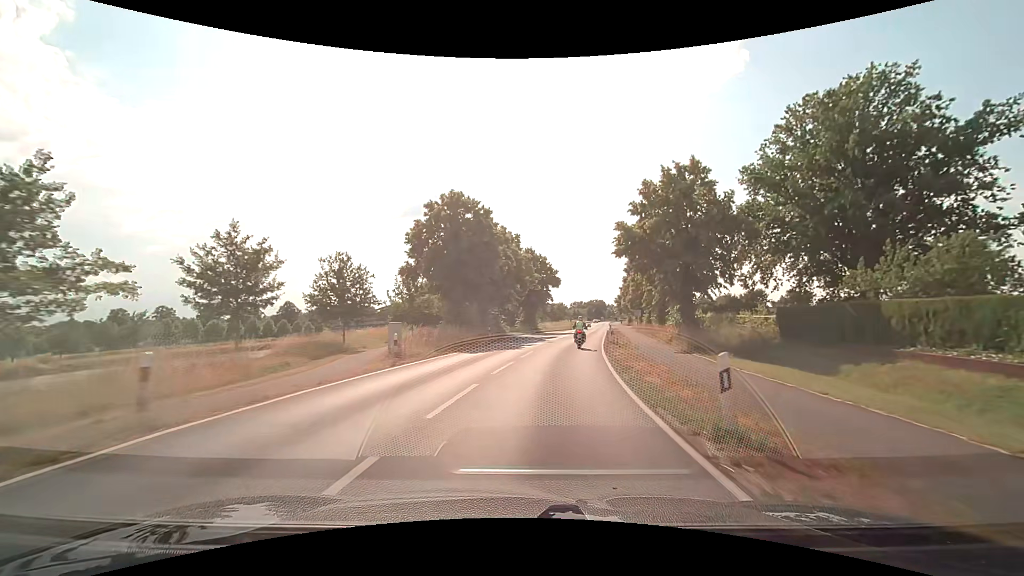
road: secondary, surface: asphalt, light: Day
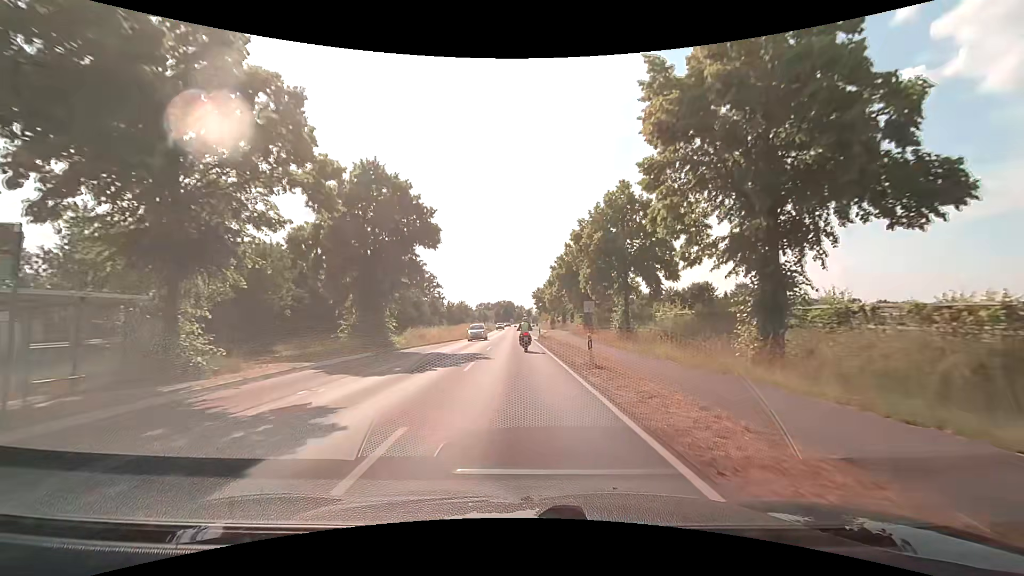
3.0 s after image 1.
(+4.5, +40.1) m; +11°
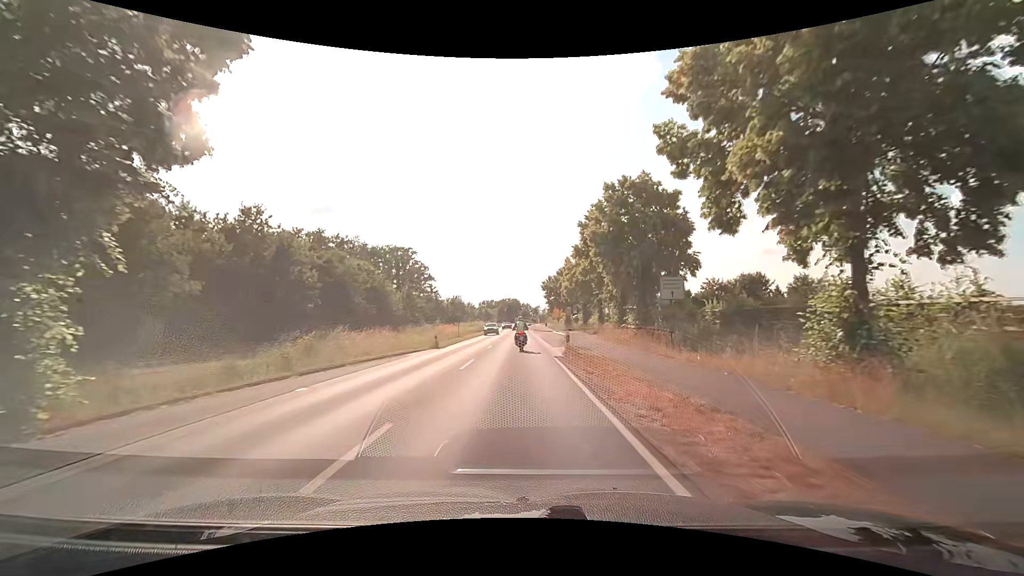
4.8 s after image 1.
(-0.2, +23.8) m; -1°
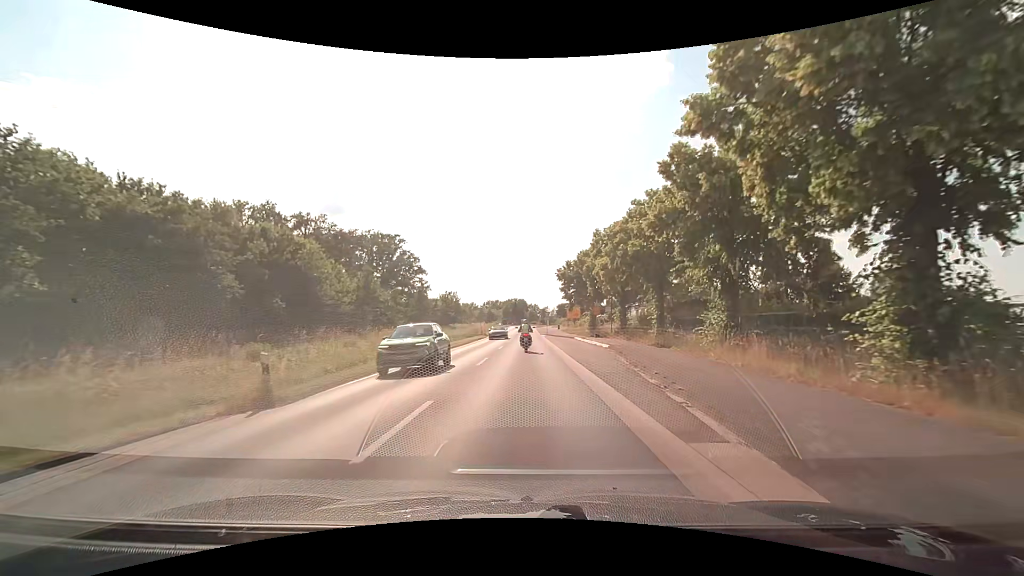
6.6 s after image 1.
(-0.2, +21.7) m; -1°
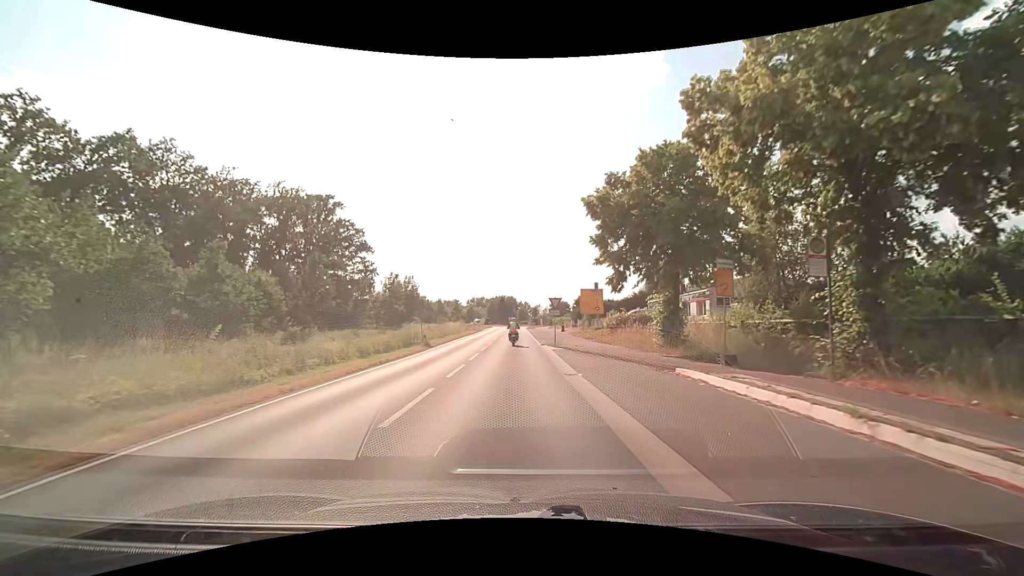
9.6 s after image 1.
(+0.2, +34.3) m; +1°
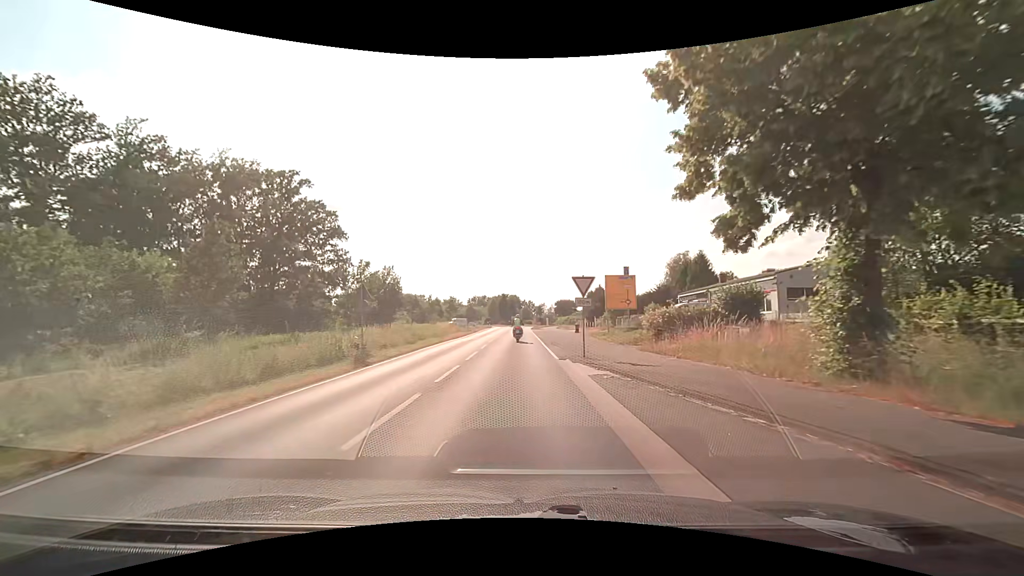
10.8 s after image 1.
(0.0, +13.5) m; 0°
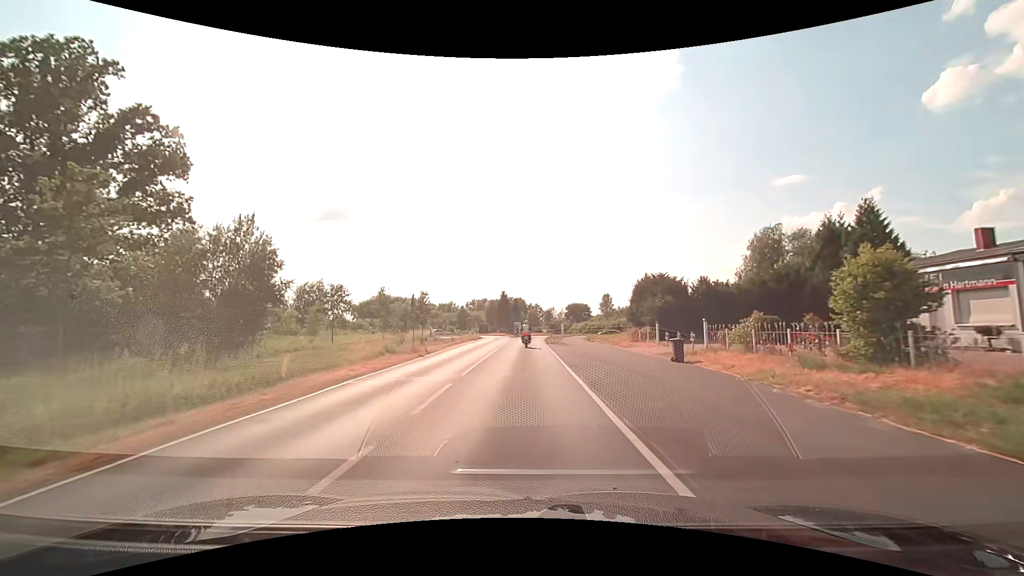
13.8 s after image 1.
(-0.4, +33.6) m; -1°
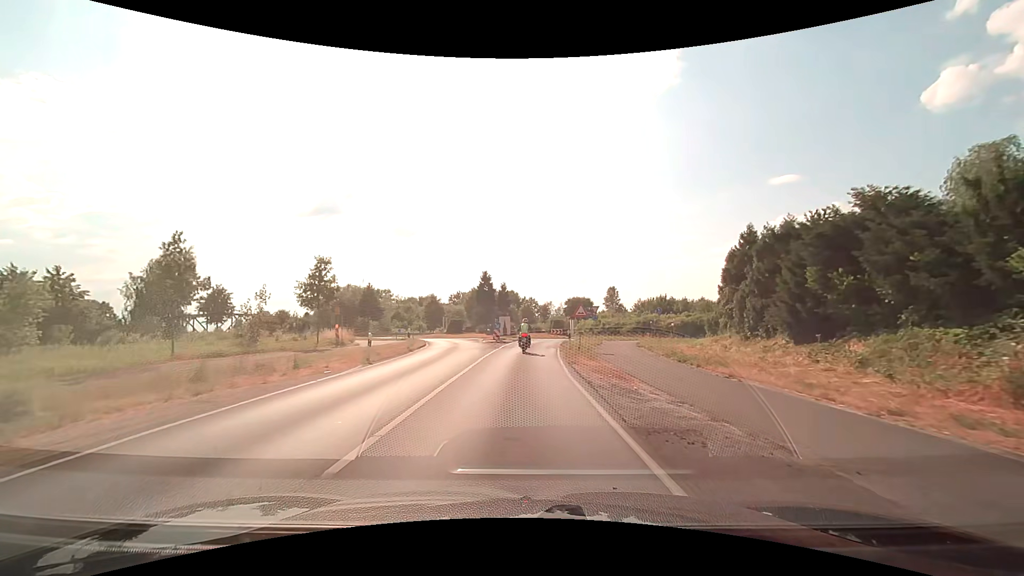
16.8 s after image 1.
(+0.3, +32.2) m; +1°
(0, +10) (0, +20) (0, +30) (+1, +40) (+3, +50) (+9, +58) (+13, +67) (+12, +77) (+7, +85) (+3, +94) m
